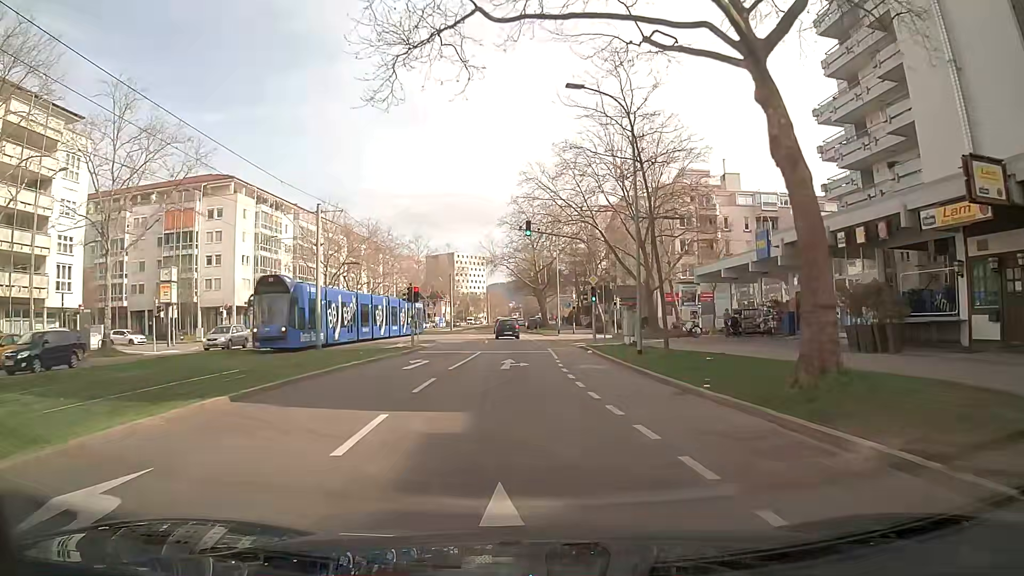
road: tertiary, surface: asphalt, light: Day
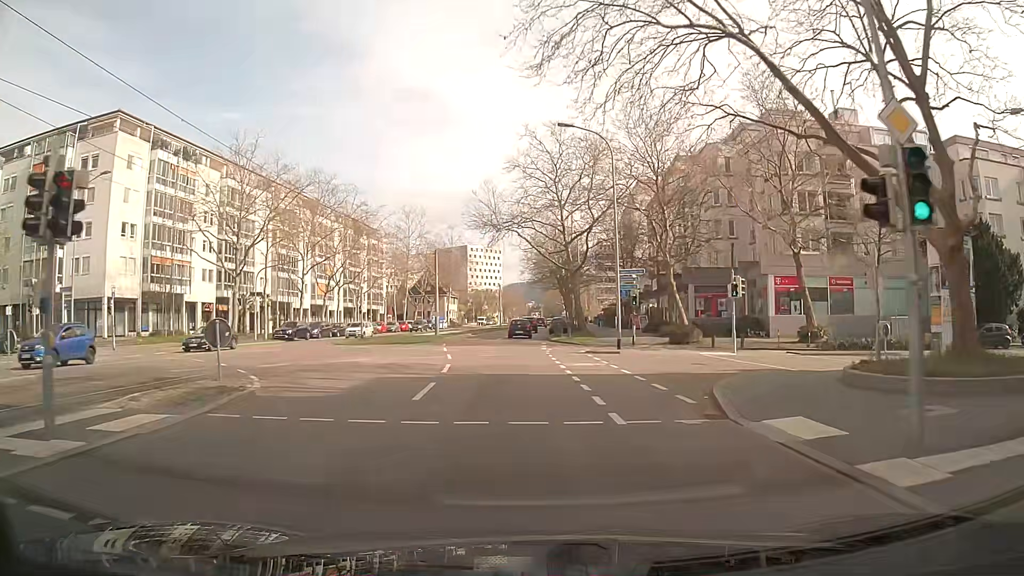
(-0.5, +29.6) m; -1°
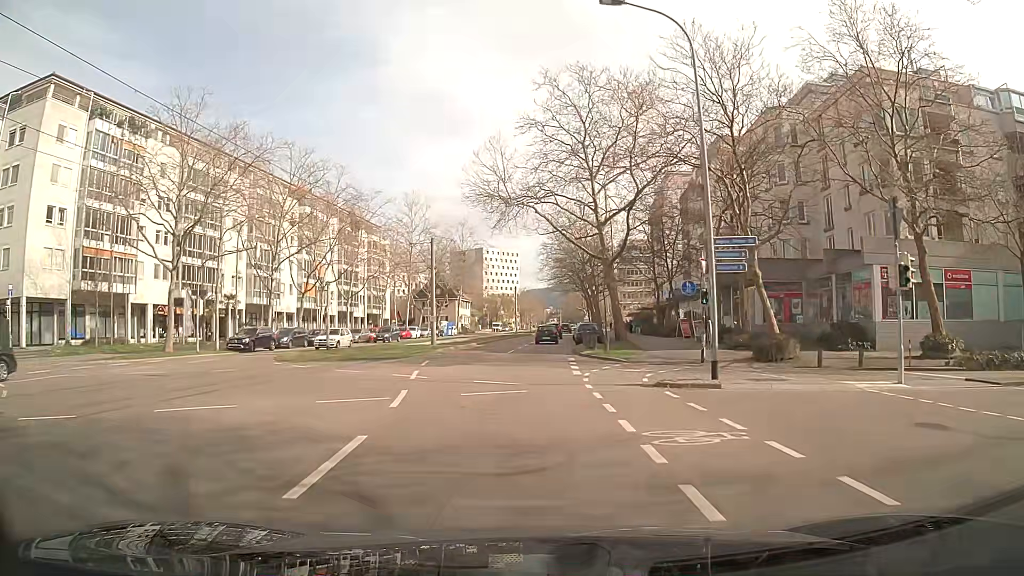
(-0.3, +12.2) m; -3°
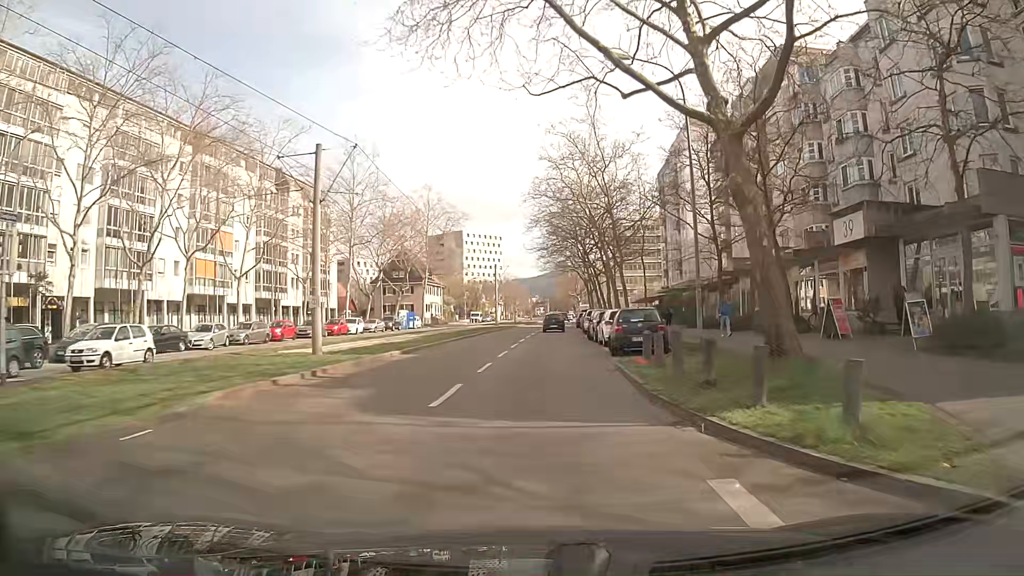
(+0.3, +24.2) m; +2°
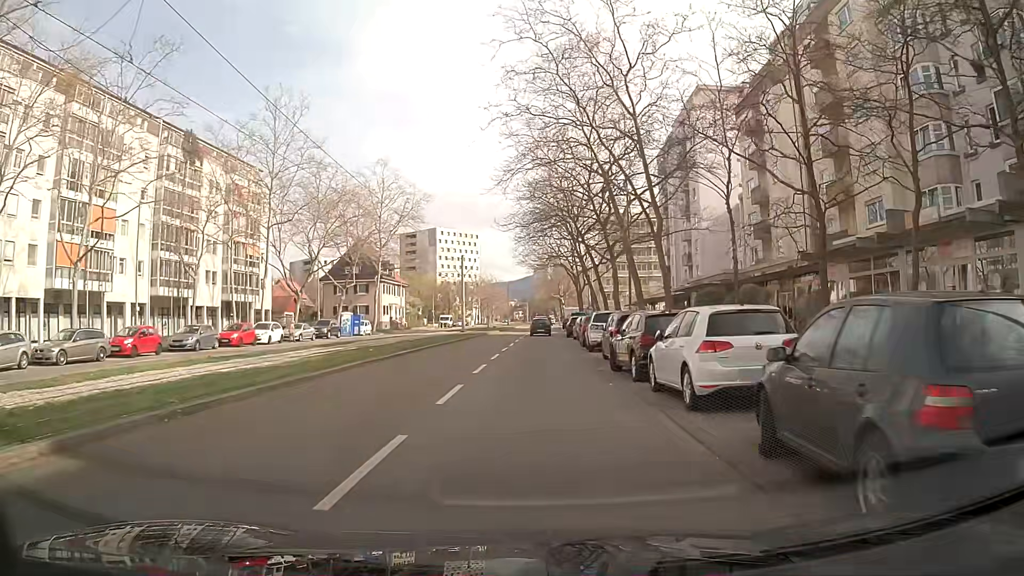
(+0.3, +16.6) m; +2°
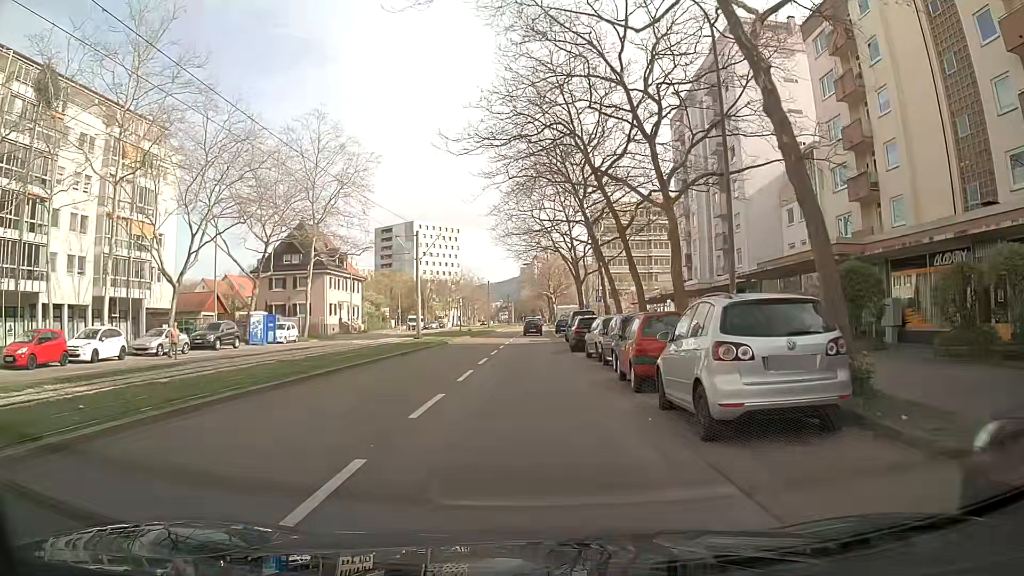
(+0.2, +18.9) m; +2°
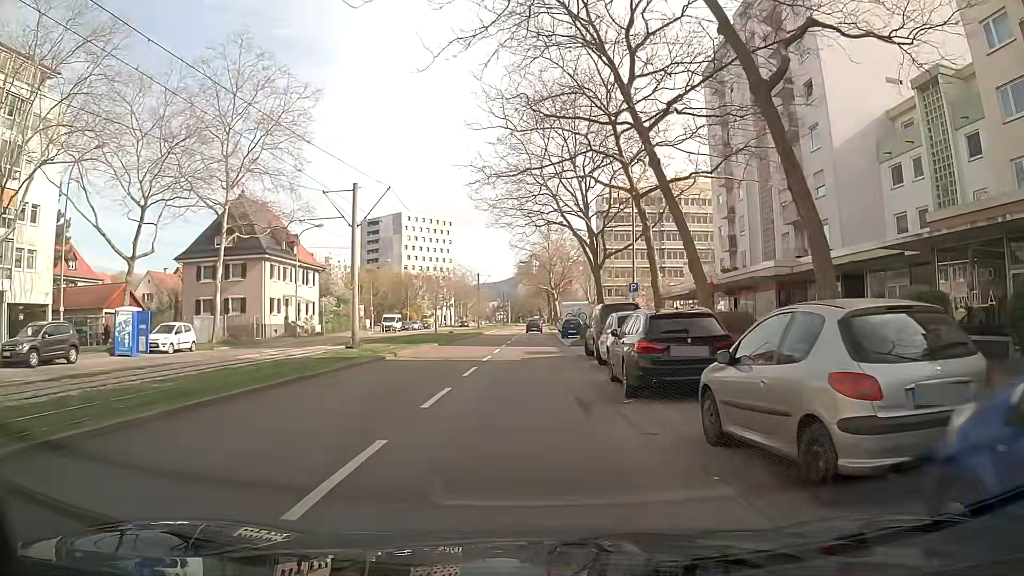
(-0.1, +16.6) m; -1°
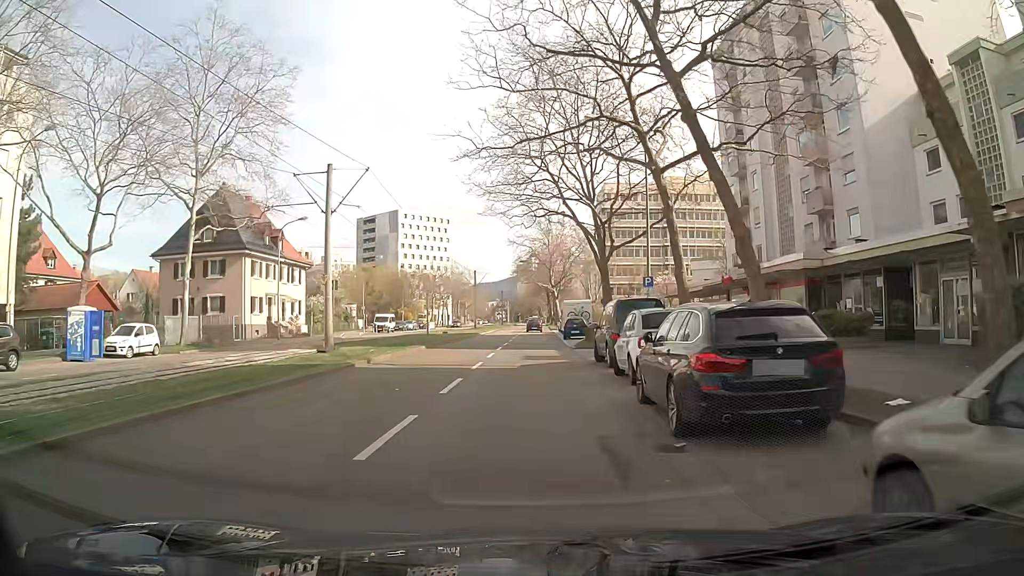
(+0.1, +3.9) m; +1°
